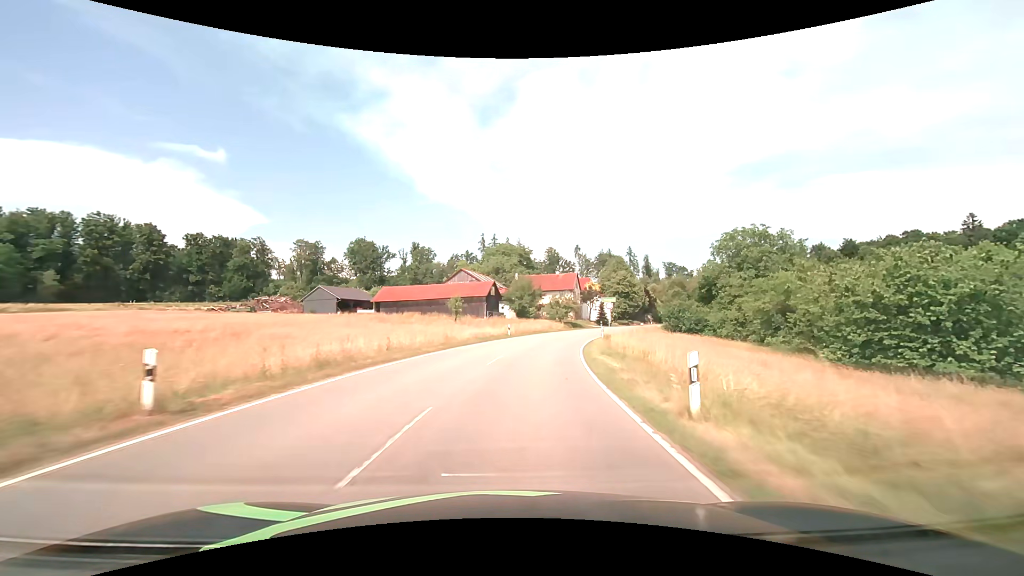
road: tertiary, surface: asphalt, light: Day
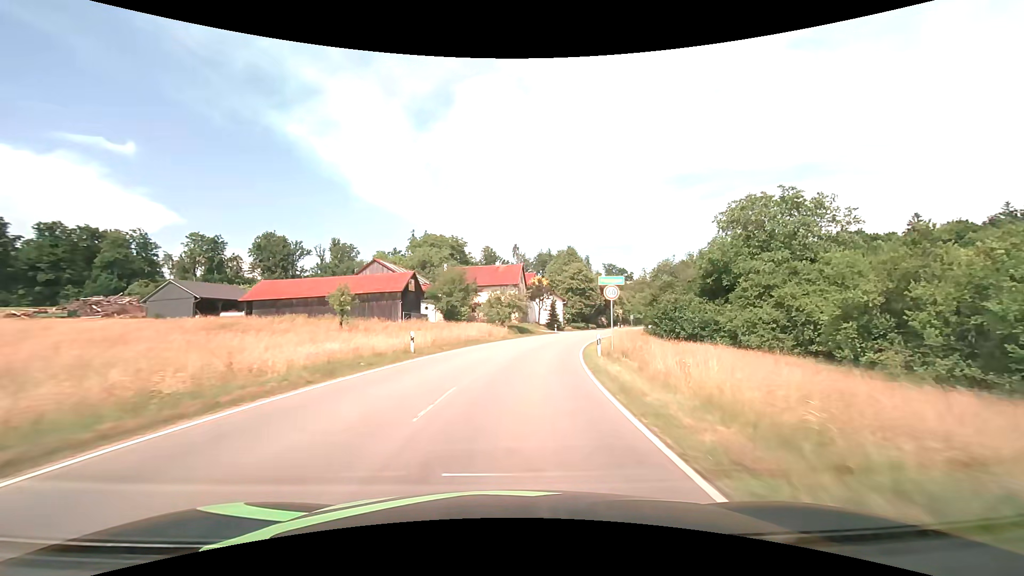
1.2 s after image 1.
(+1.3, +20.9) m; +7°
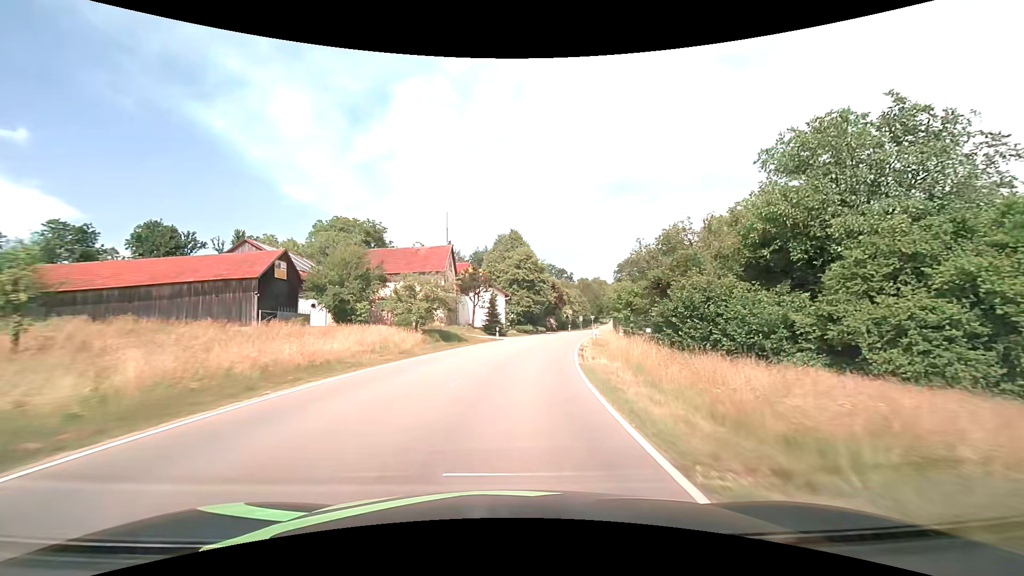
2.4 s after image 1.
(+1.3, +19.8) m; +7°
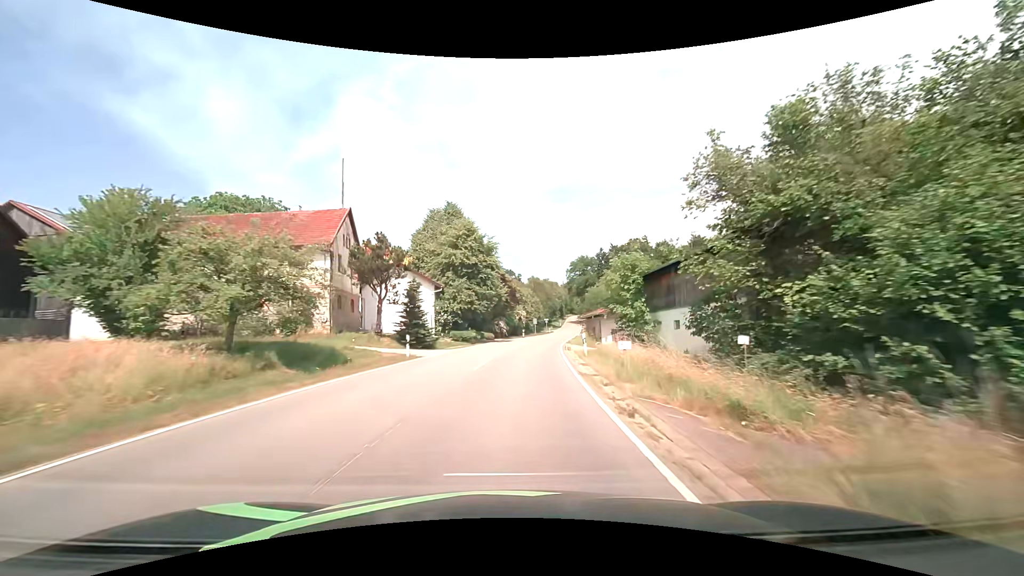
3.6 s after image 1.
(+1.1, +19.1) m; +6°
(0, +10) (+1, +20) (+2, +30) (+3, +40) (+4, +50) (+6, +60) (+7, +70) (+9, +79) (+10, +89) (+12, +99) m
